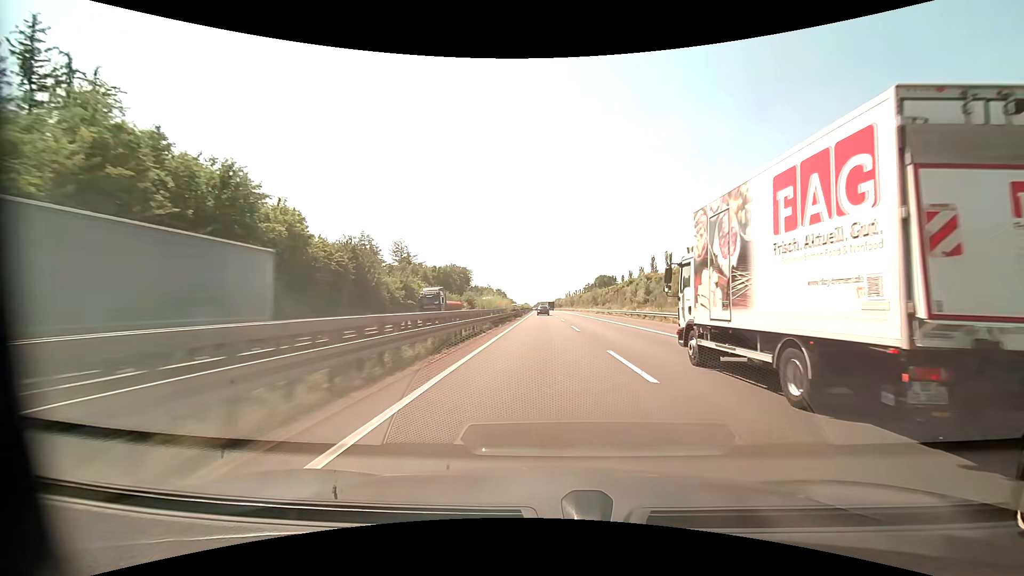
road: motorway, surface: asphalt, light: Day
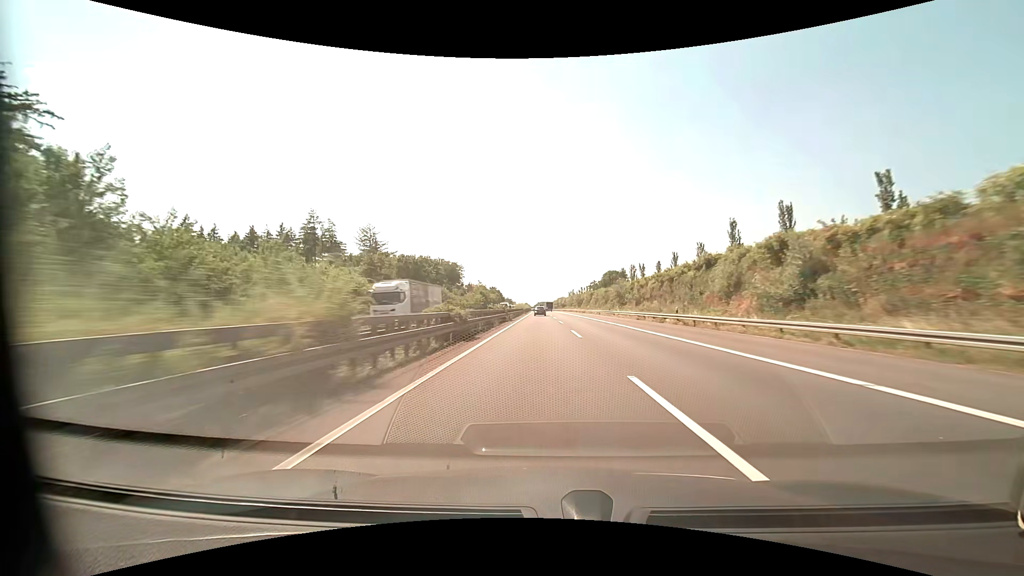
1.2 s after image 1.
(-0.1, +41.2) m; 0°
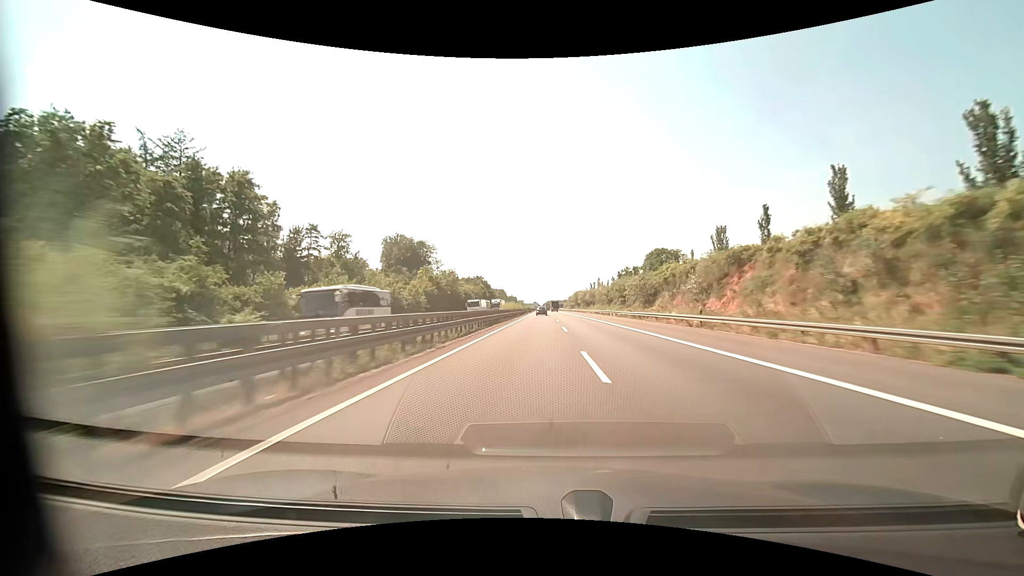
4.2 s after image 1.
(-0.4, +102.9) m; -1°
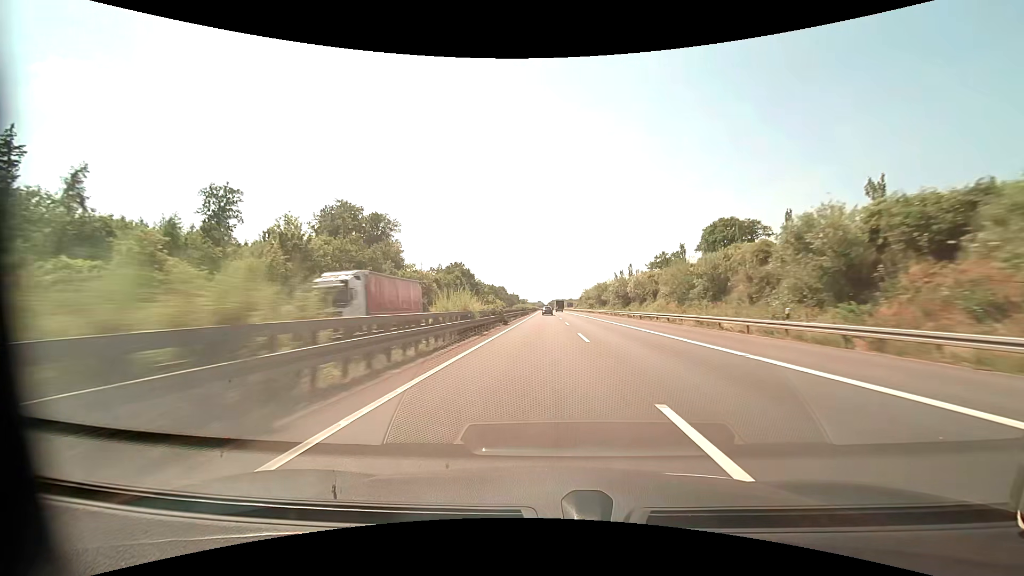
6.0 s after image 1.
(-0.5, +61.8) m; -1°
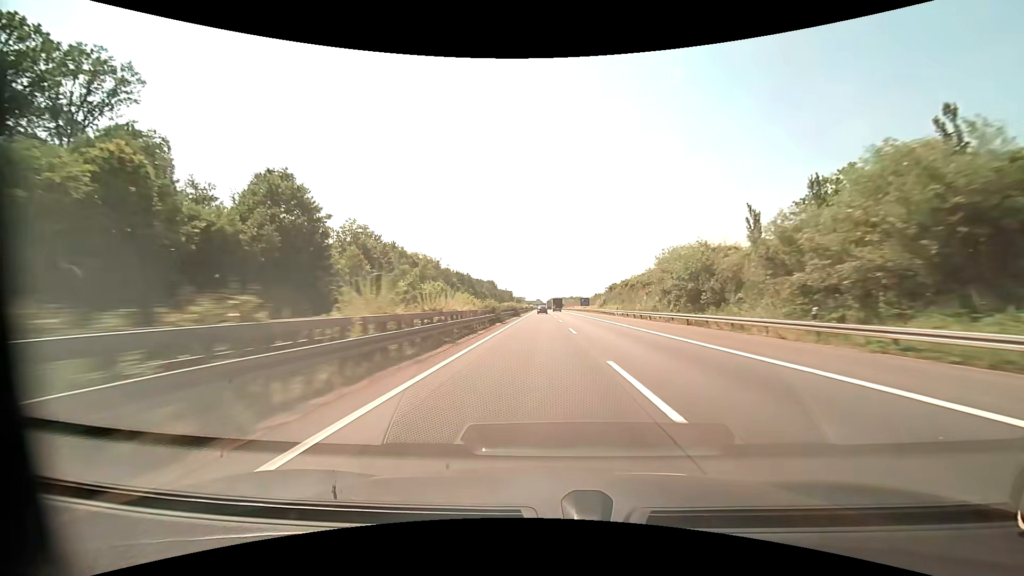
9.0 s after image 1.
(+0.3, +103.0) m; 0°
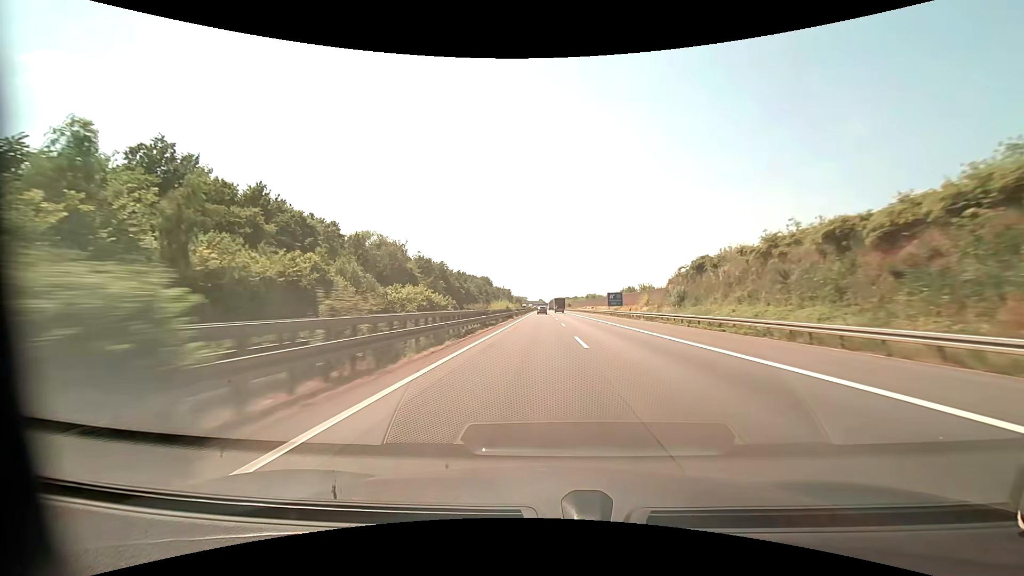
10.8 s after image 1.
(-0.1, +61.9) m; 0°
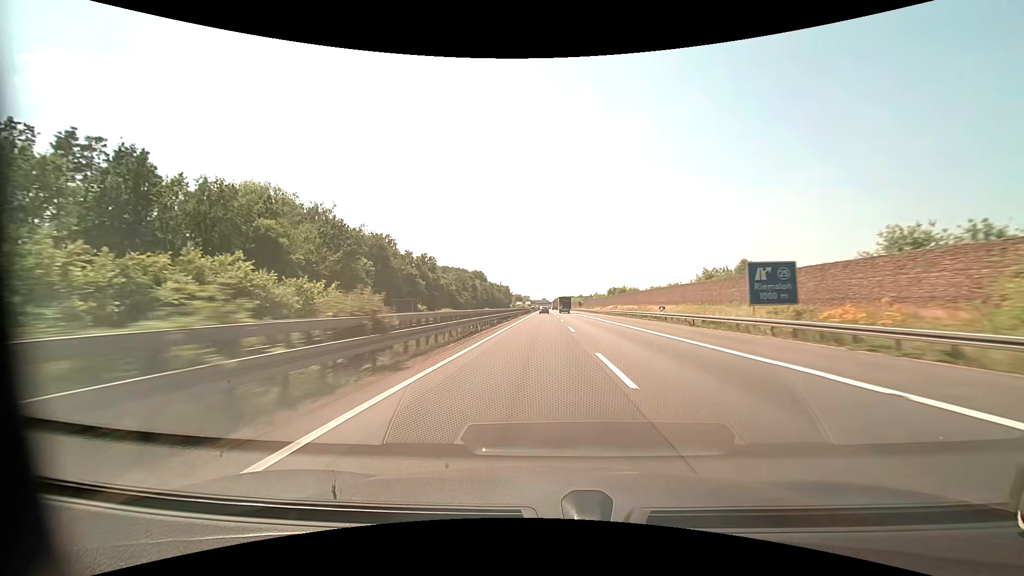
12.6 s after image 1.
(-0.2, +62.0) m; 0°
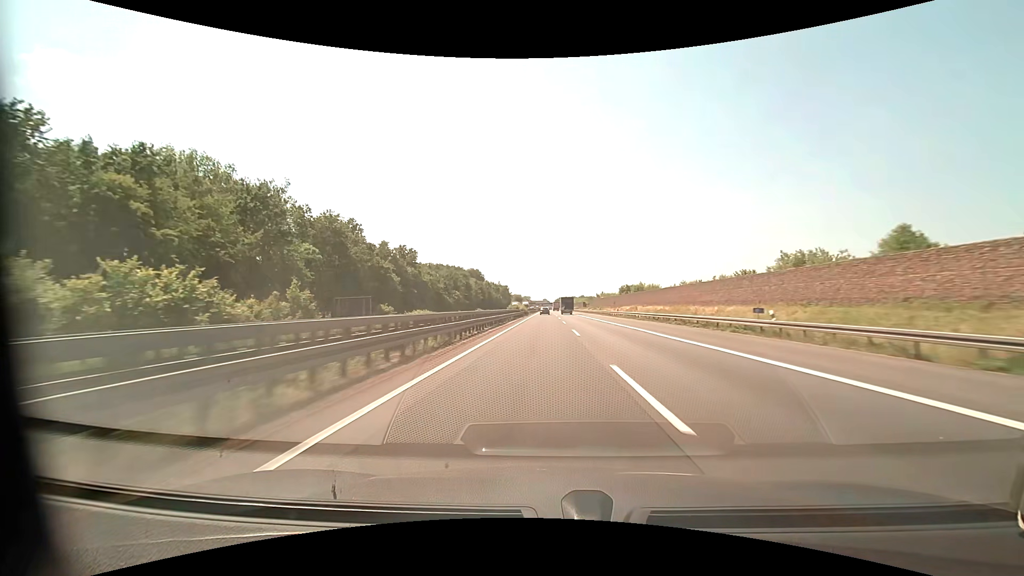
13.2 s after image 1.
(0.0, +20.7) m; 0°
(0, +10) (0, +20) (0, +30) (0, +40) (0, +50) (0, +60) (0, +70) (0, +80) (0, +90) (0, +100) m
